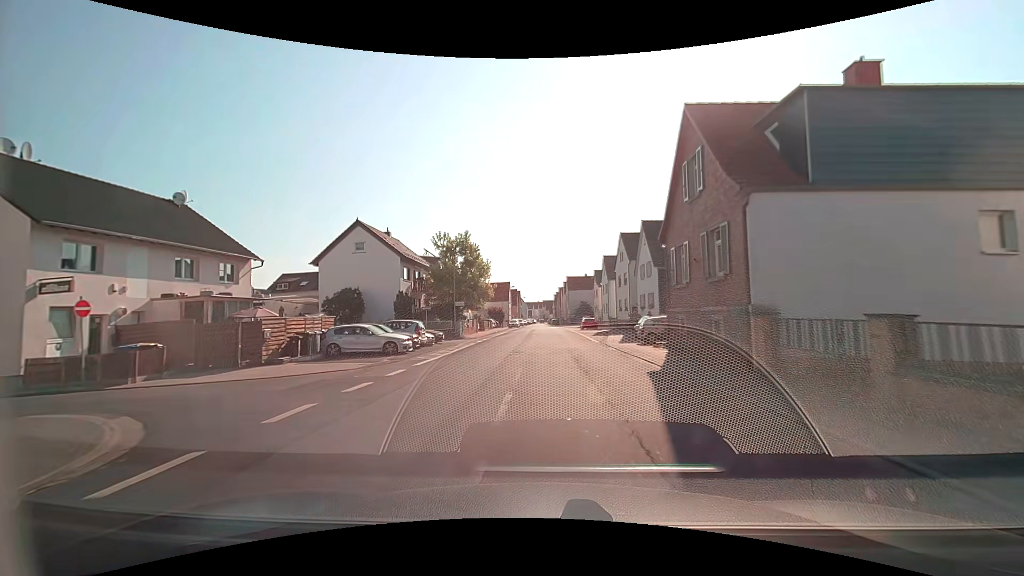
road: tertiary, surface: asphalt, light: Day
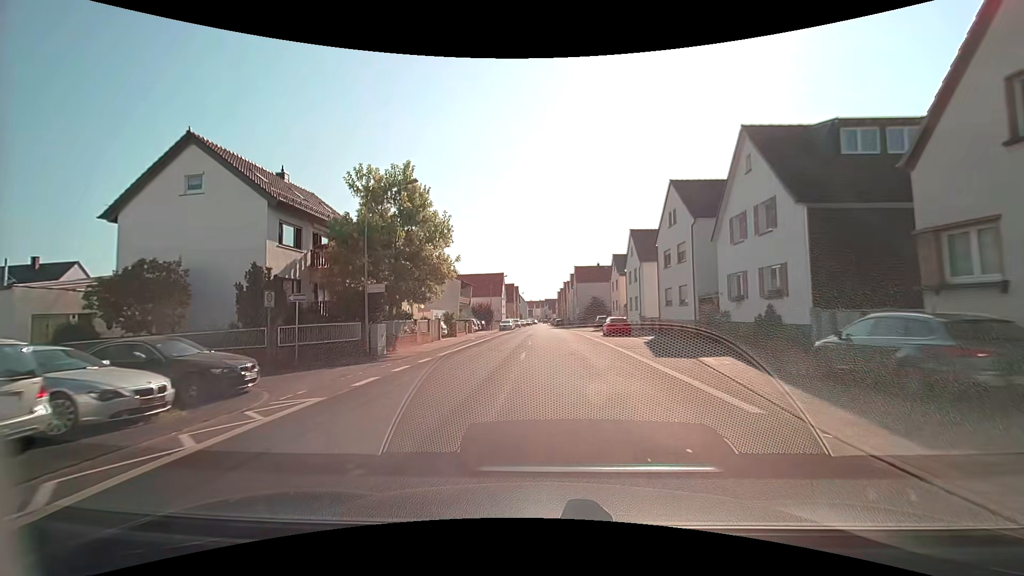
(+0.2, +22.1) m; 0°
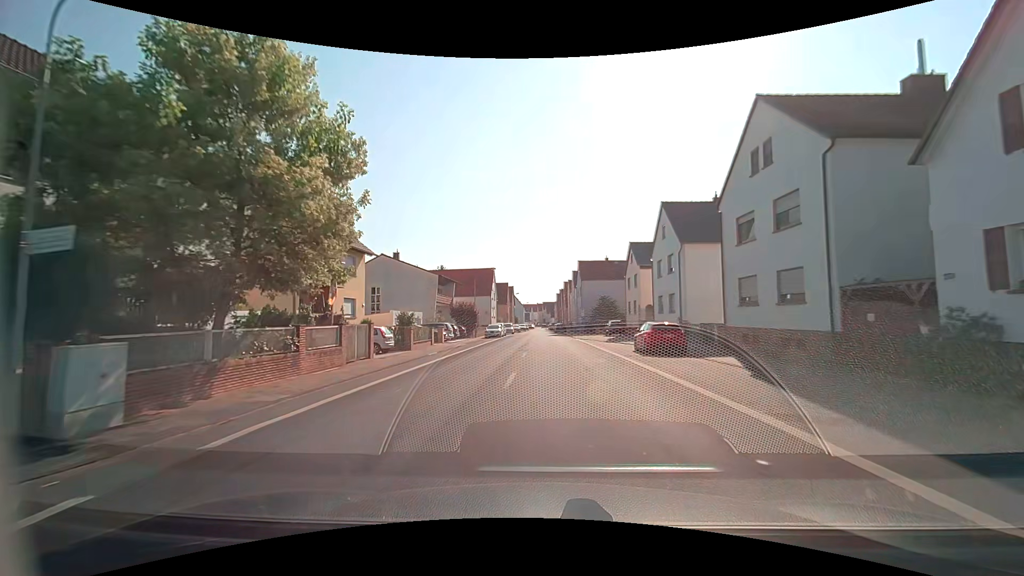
(+0.1, +14.5) m; 0°
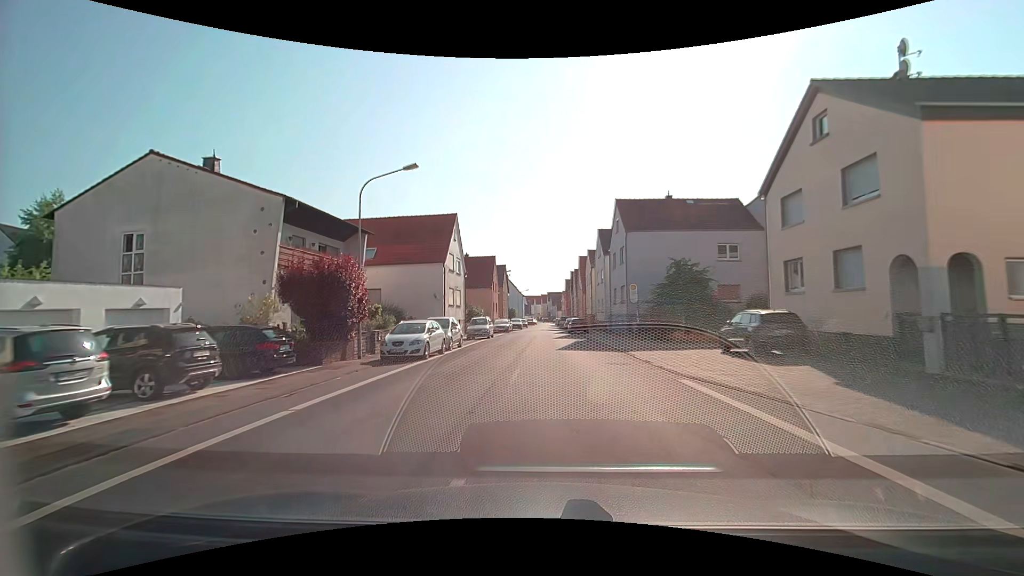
(0.0, +35.5) m; 0°
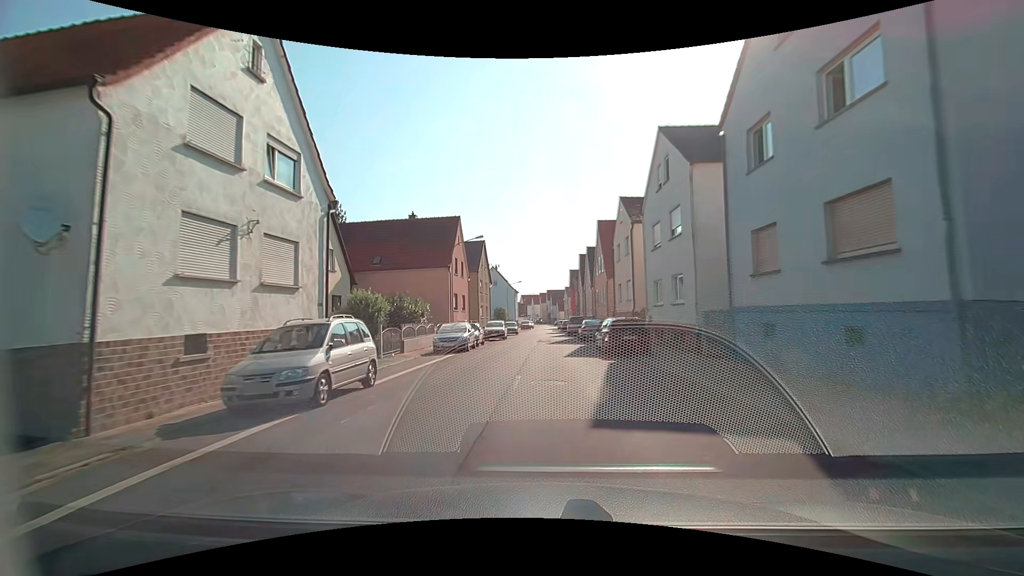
(+0.1, +27.9) m; 0°
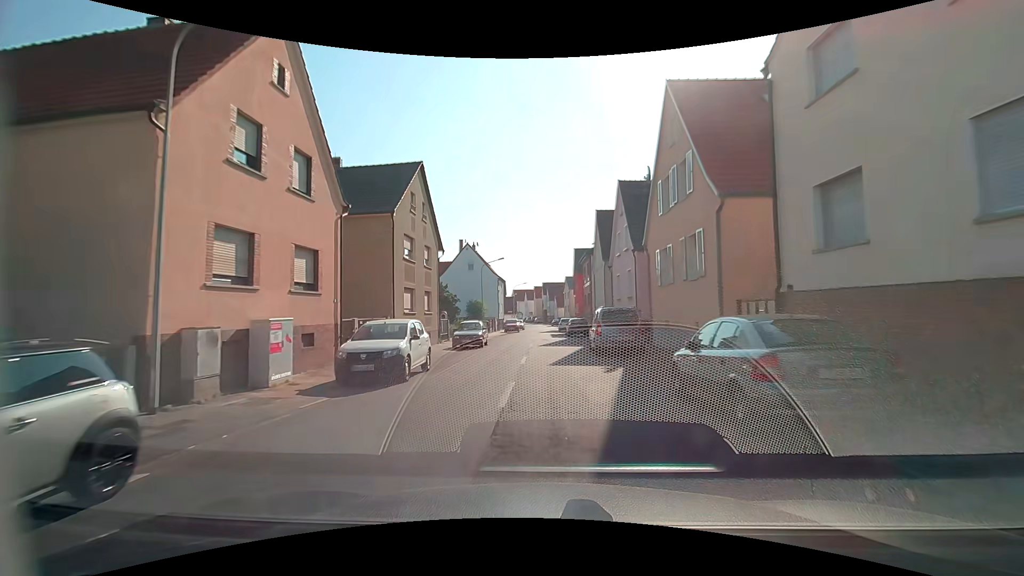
(+0.2, +27.5) m; 0°
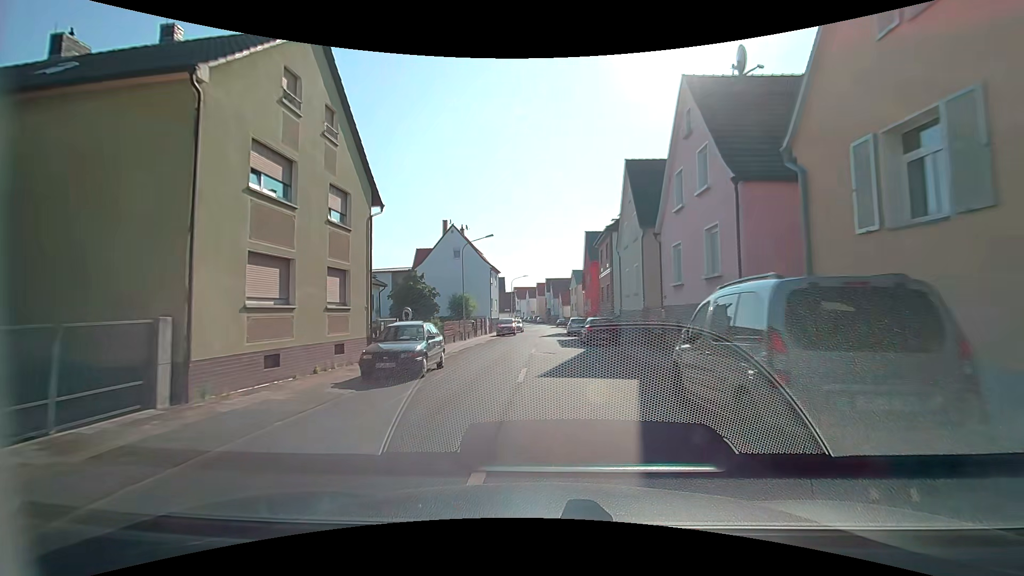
(0.0, +13.6) m; +1°
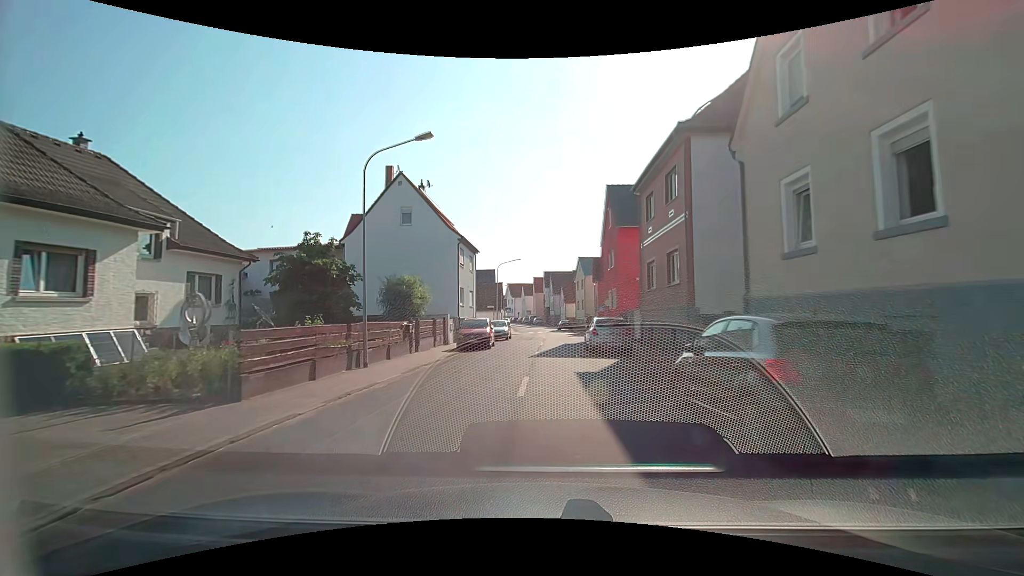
(-0.4, +20.2) m; -1°
(0, +10) (0, +20) (0, +30) (+1, +40) (+1, +50) (+1, +60) (0, +70) (-1, +80) (-2, +90) (-3, +100) m
